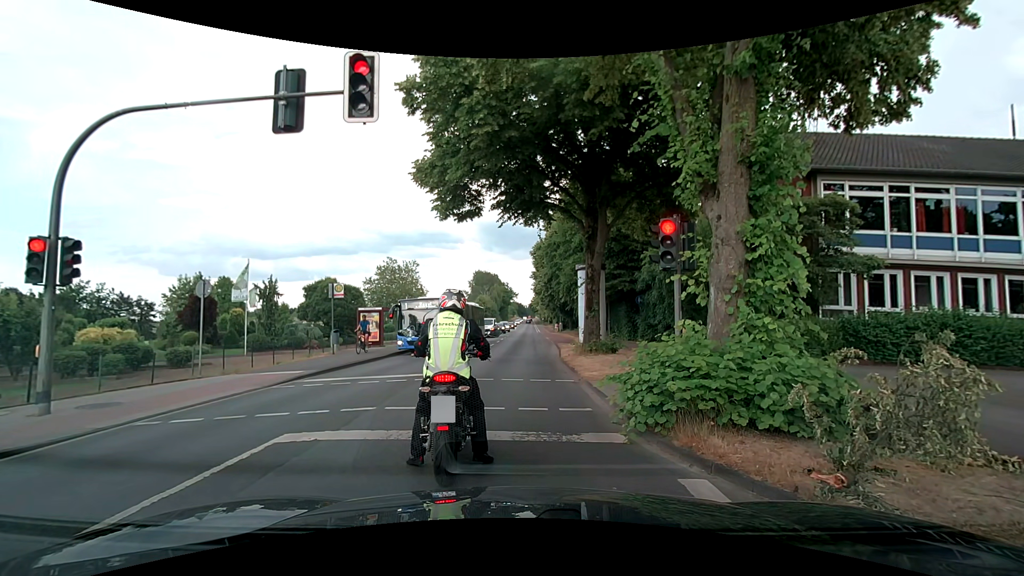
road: secondary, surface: asphalt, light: Day
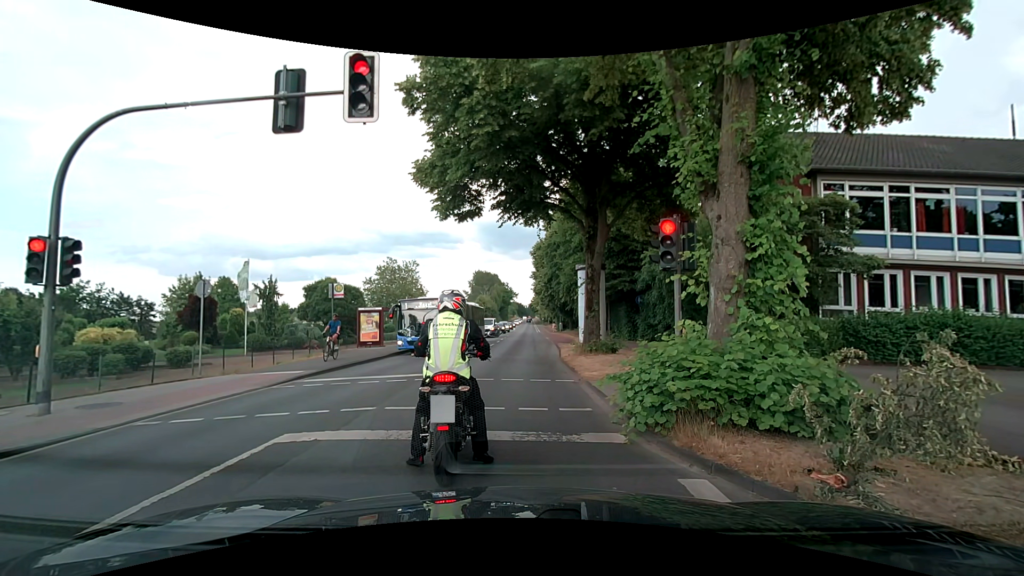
(0.0, 0.0) m; 0°
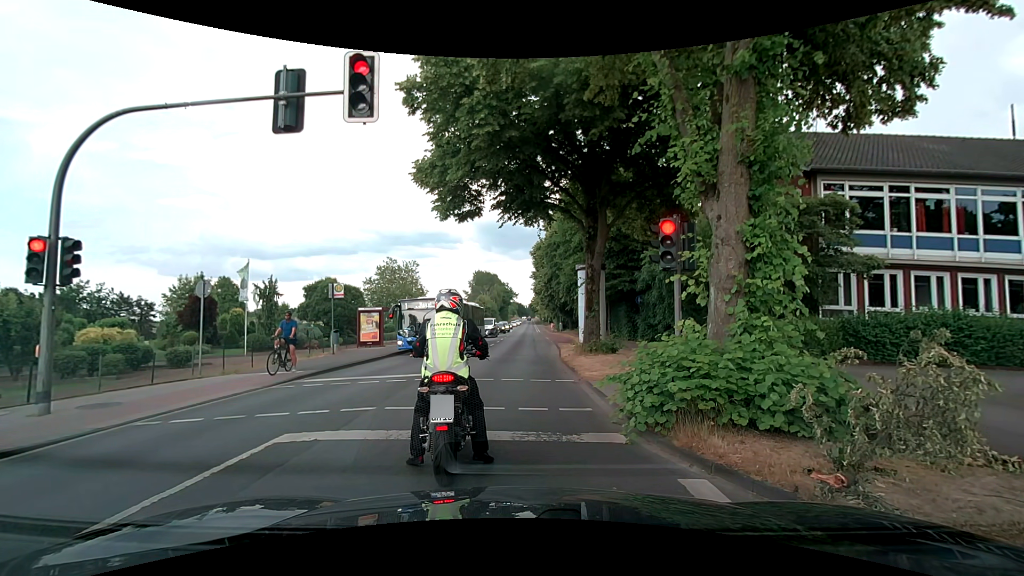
(0.0, 0.0) m; 0°
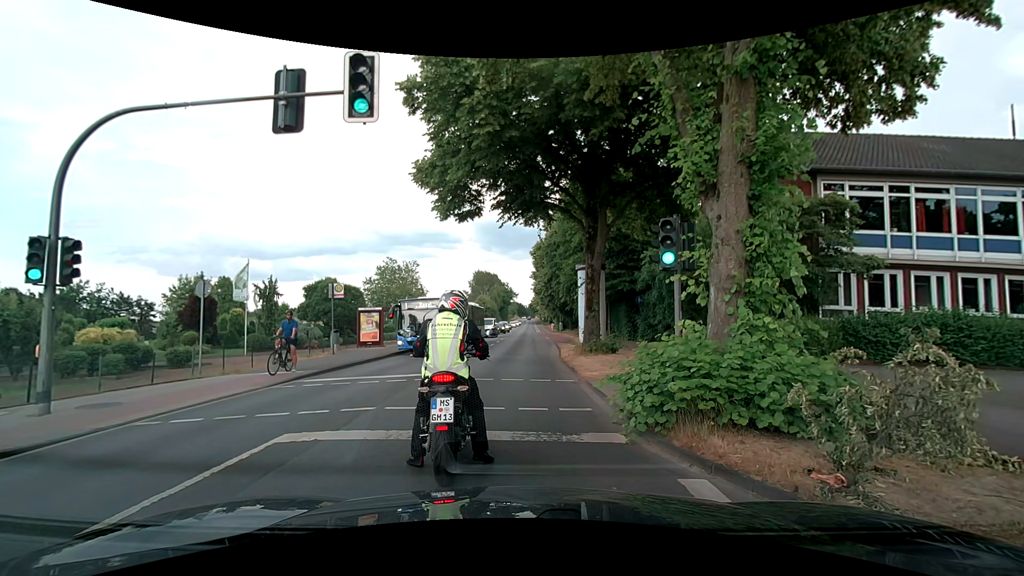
(0.0, 0.0) m; 0°
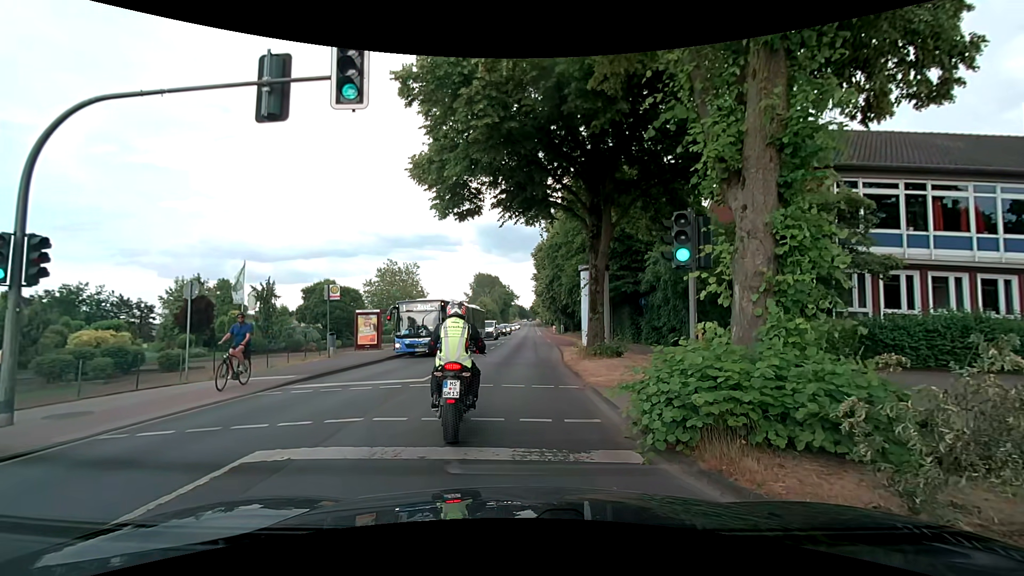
(0.0, +0.8) m; +1°
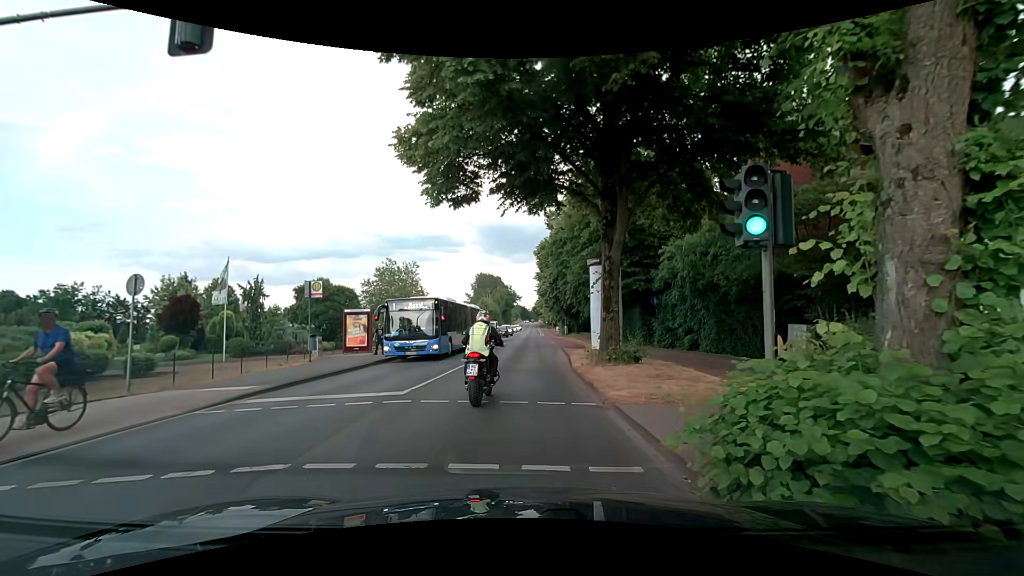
(0.0, +2.6) m; 0°
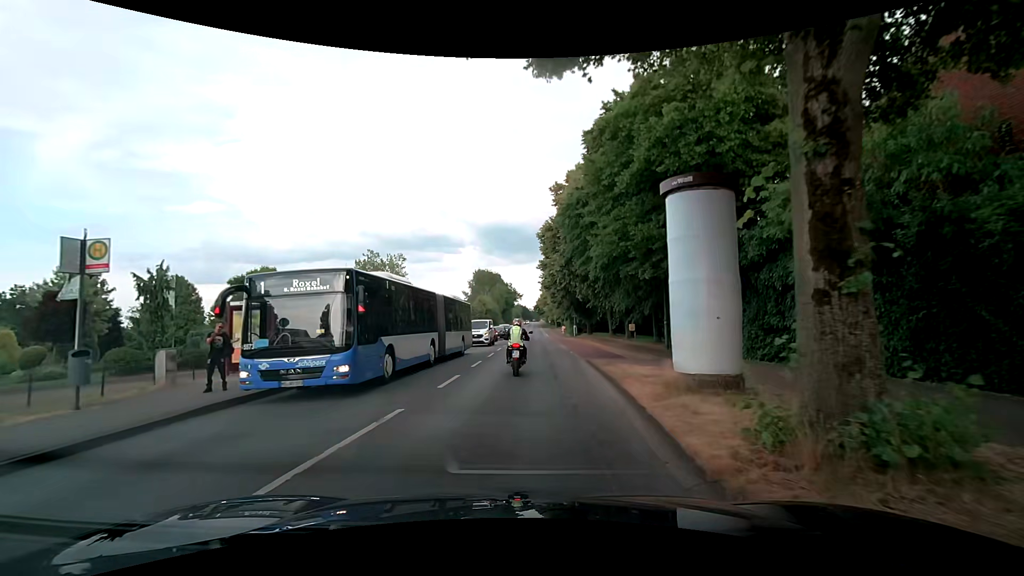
(-0.1, +11.8) m; -1°
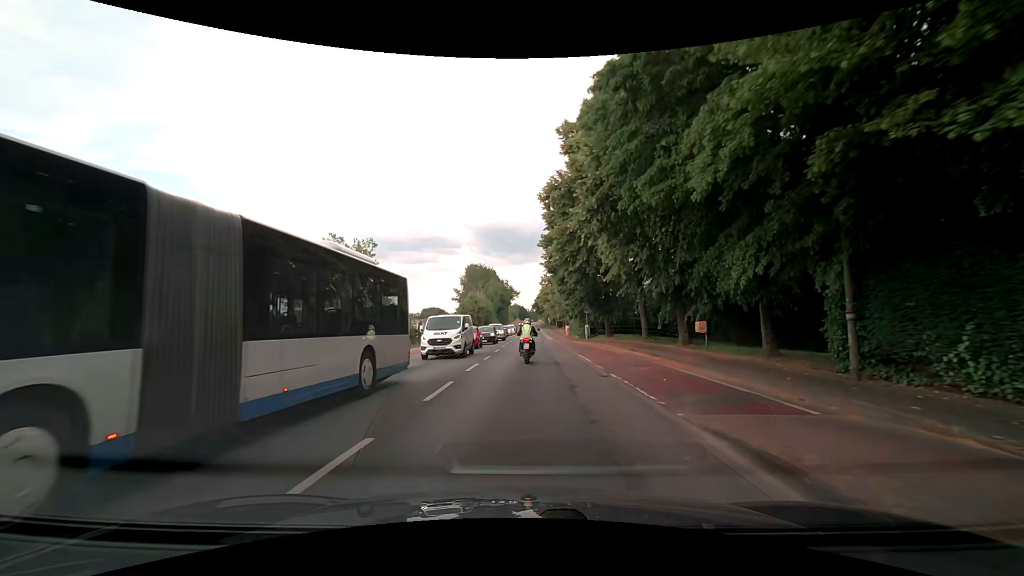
(+0.2, +14.9) m; +1°
(0, +10) (0, +20) (0, +30) (0, +40) (0, +50) (+1, +60) (+1, +70) (+1, +80) (+1, +90) (+1, +100) m
